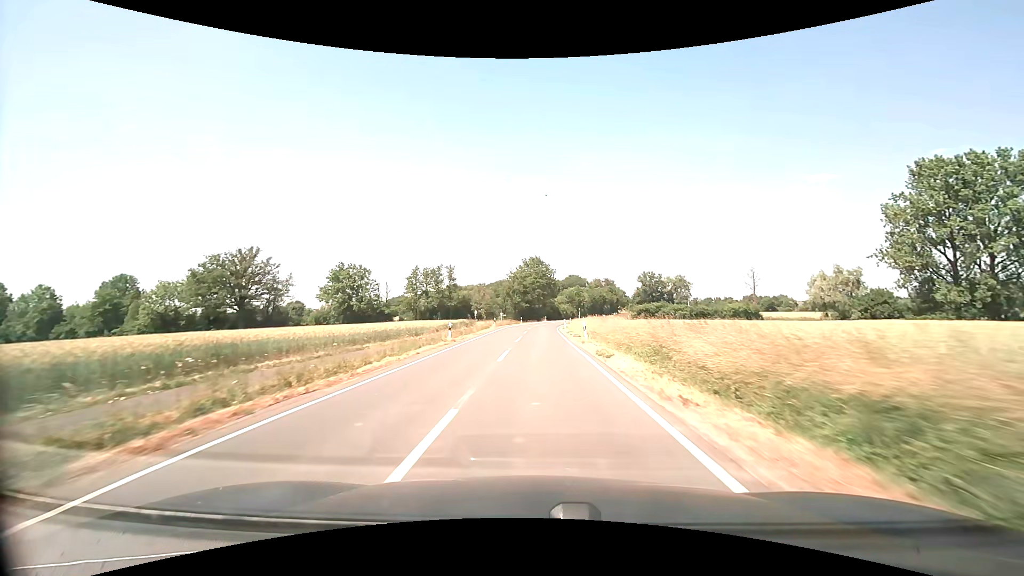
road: secondary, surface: asphalt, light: Day
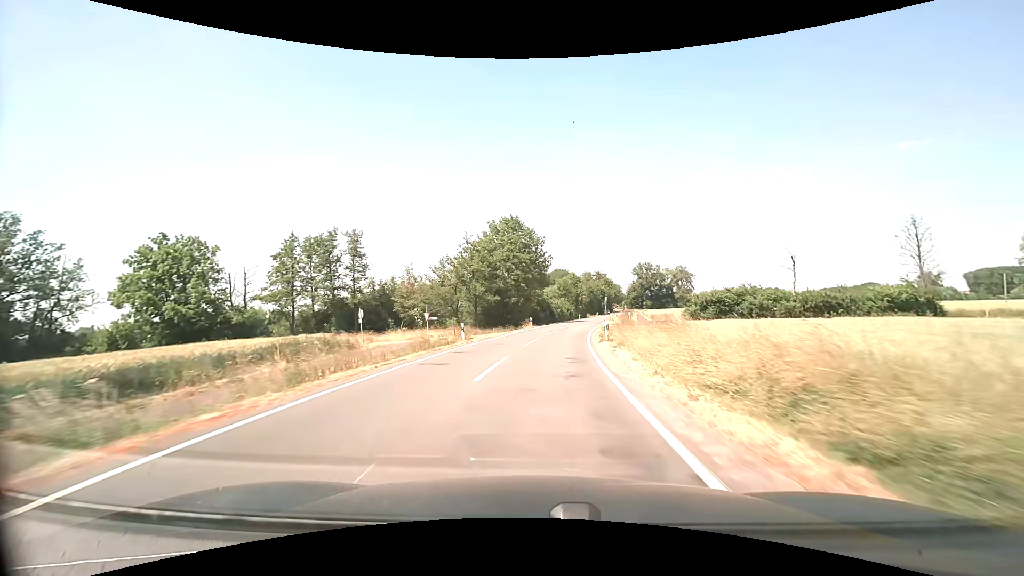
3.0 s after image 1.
(+0.8, +50.5) m; +2°
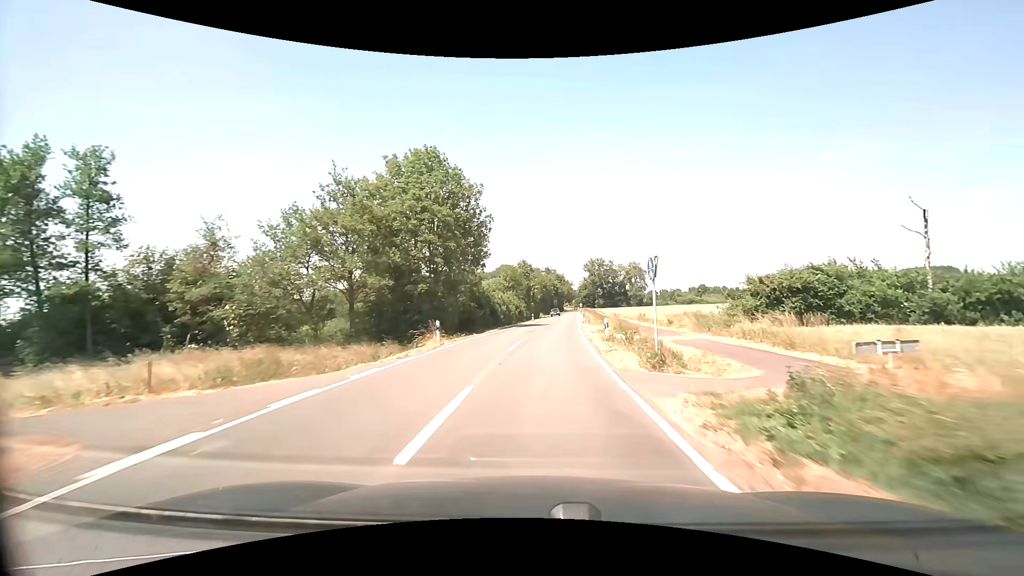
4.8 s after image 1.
(+1.3, +29.1) m; +6°
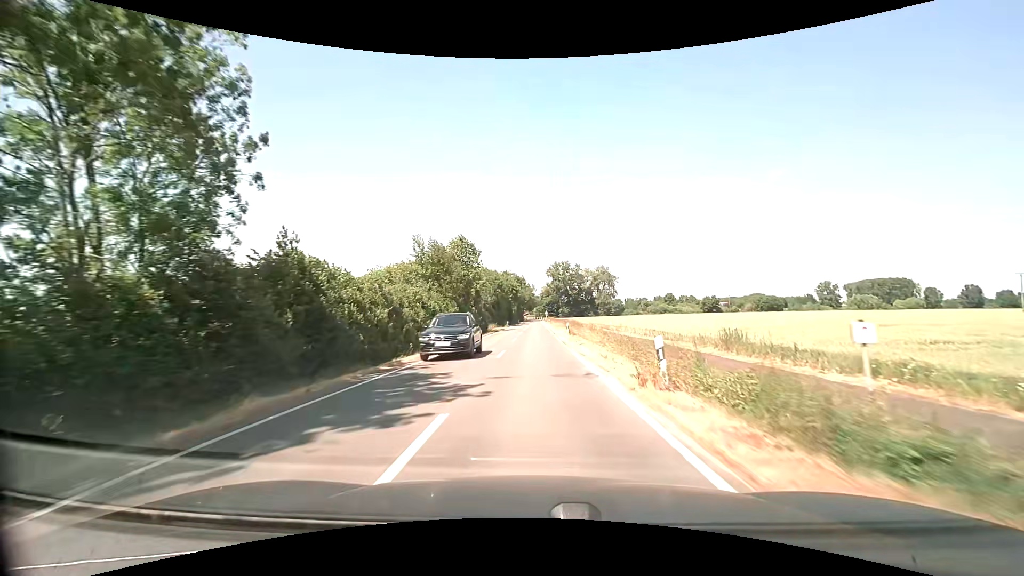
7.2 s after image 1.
(+1.7, +37.8) m; +5°
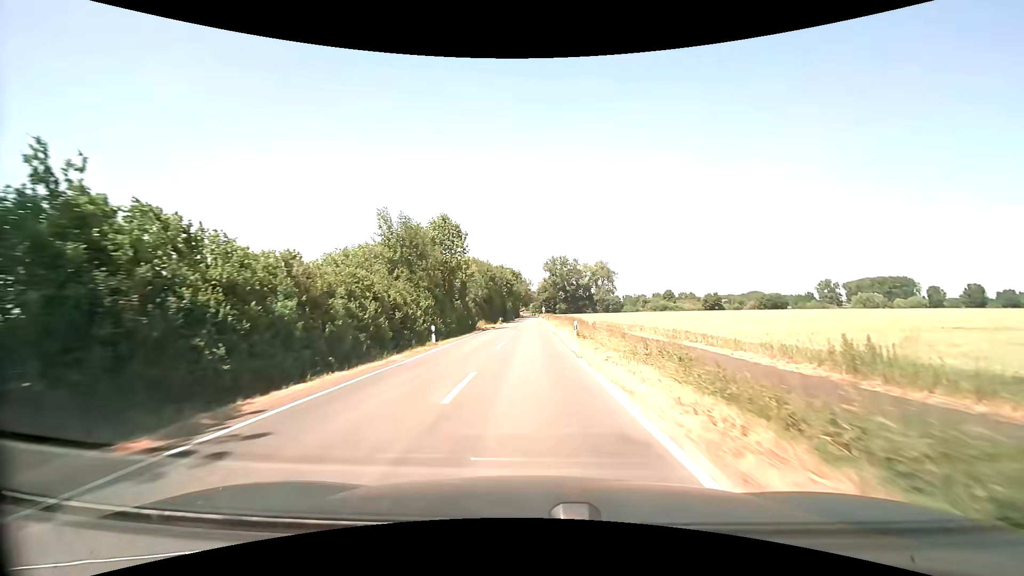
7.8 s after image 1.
(0.0, +9.5) m; +1°
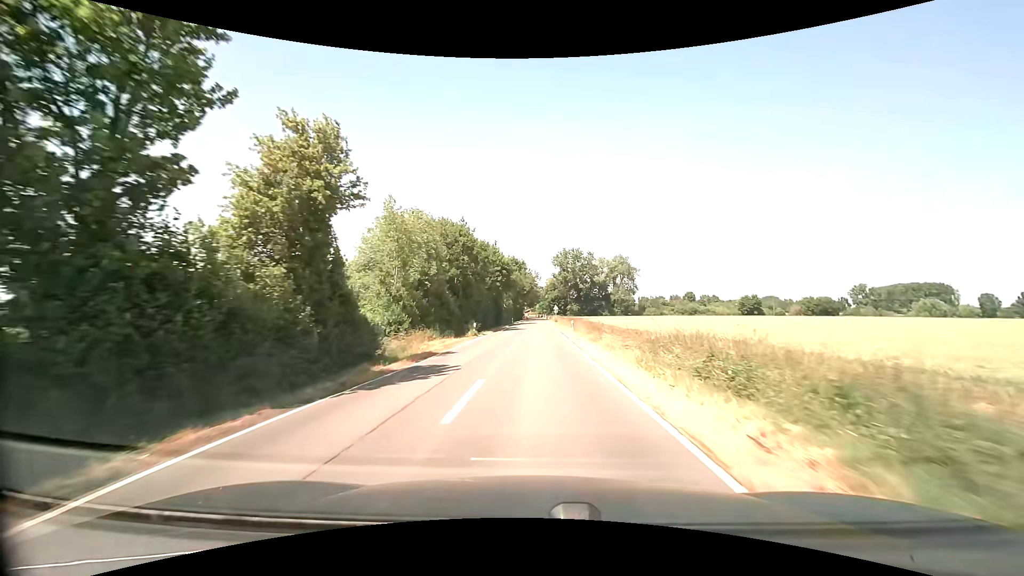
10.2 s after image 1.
(-0.6, +39.1) m; -1°
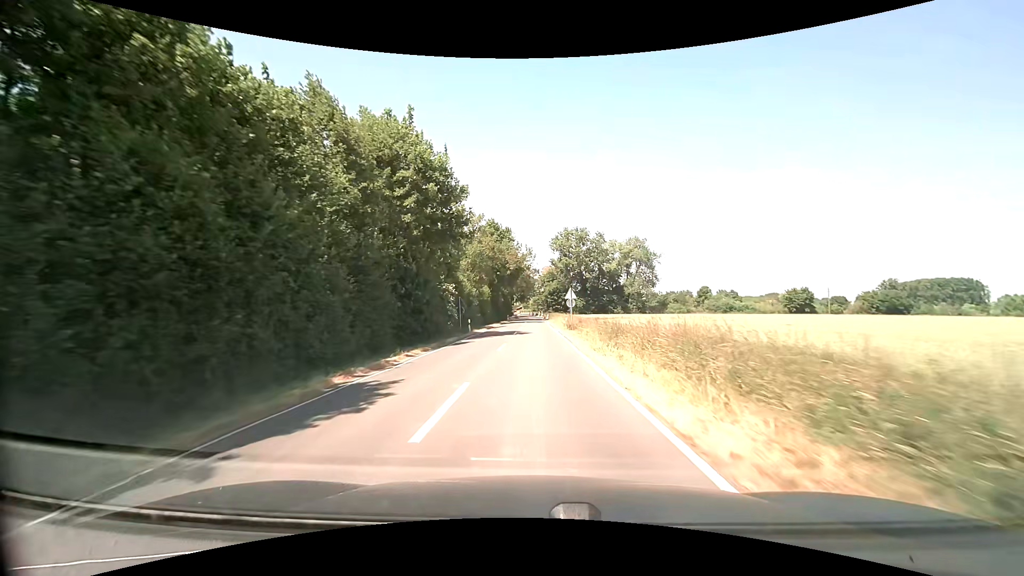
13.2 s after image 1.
(+0.6, +49.3) m; 0°
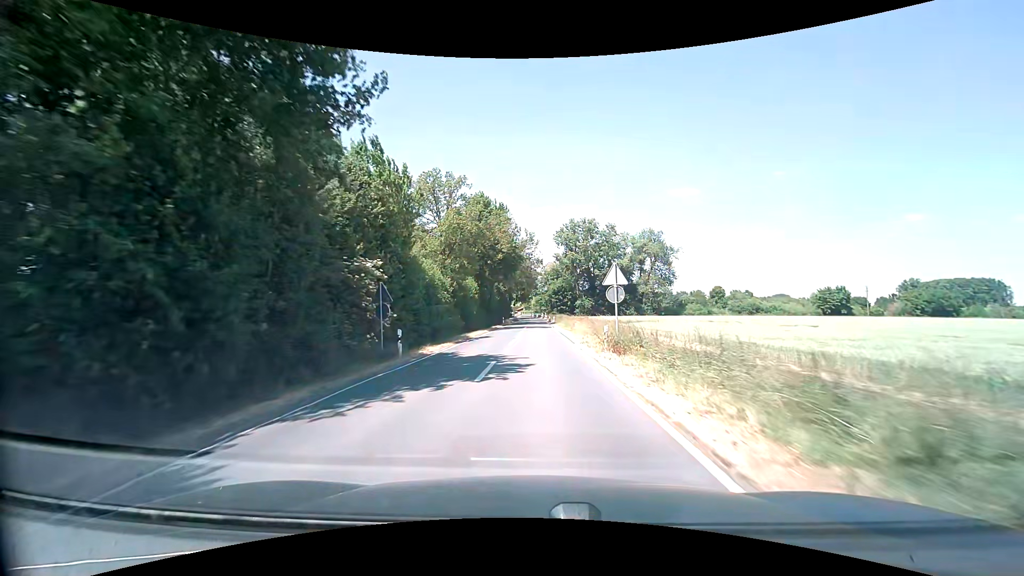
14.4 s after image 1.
(+0.1, +19.6) m; 0°
(0, +10) (0, +20) (0, +30) (0, +40) (0, +50) (0, +60) (0, +70) (+1, +80) (+1, +90) (+1, +100) m
